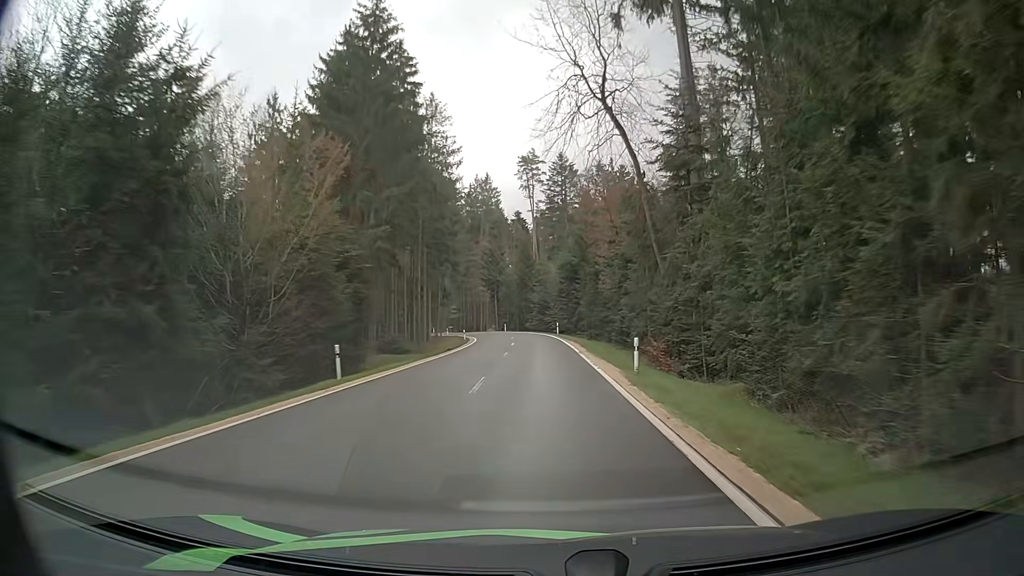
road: tertiary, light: Day
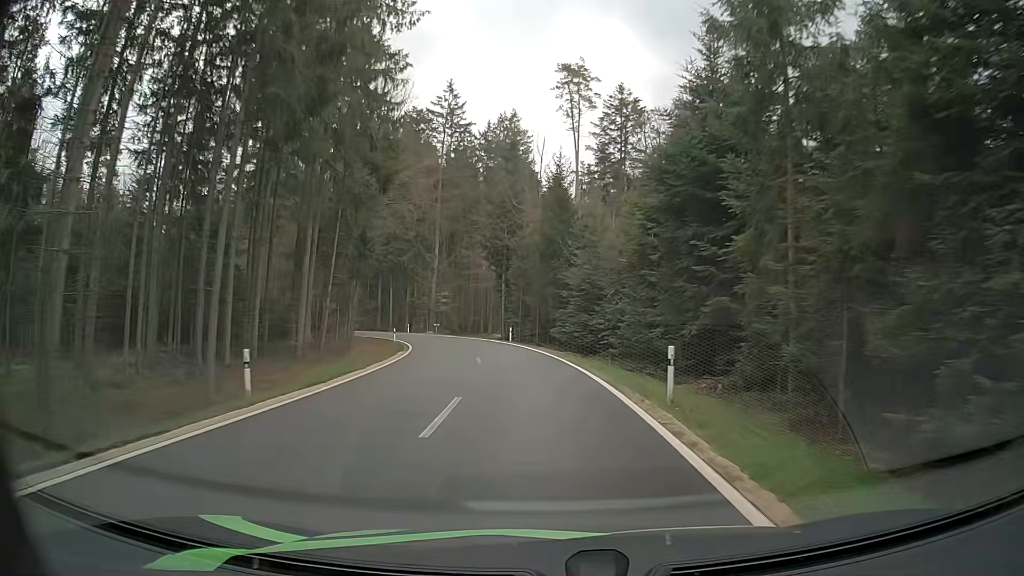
(-0.2, +40.6) m; -2°
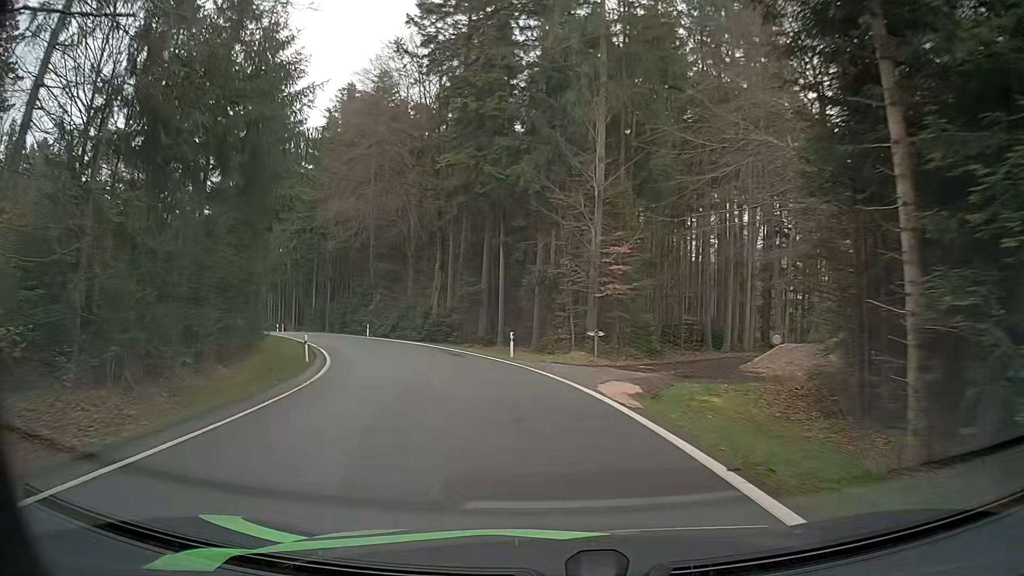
(-4.9, +44.5) m; -16°
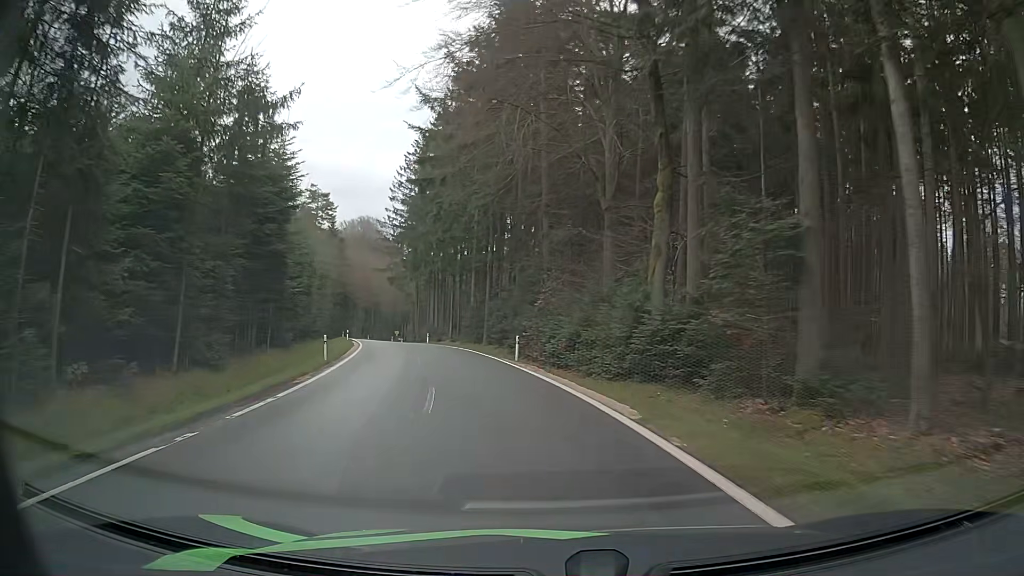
(-4.1, +25.5) m; -19°
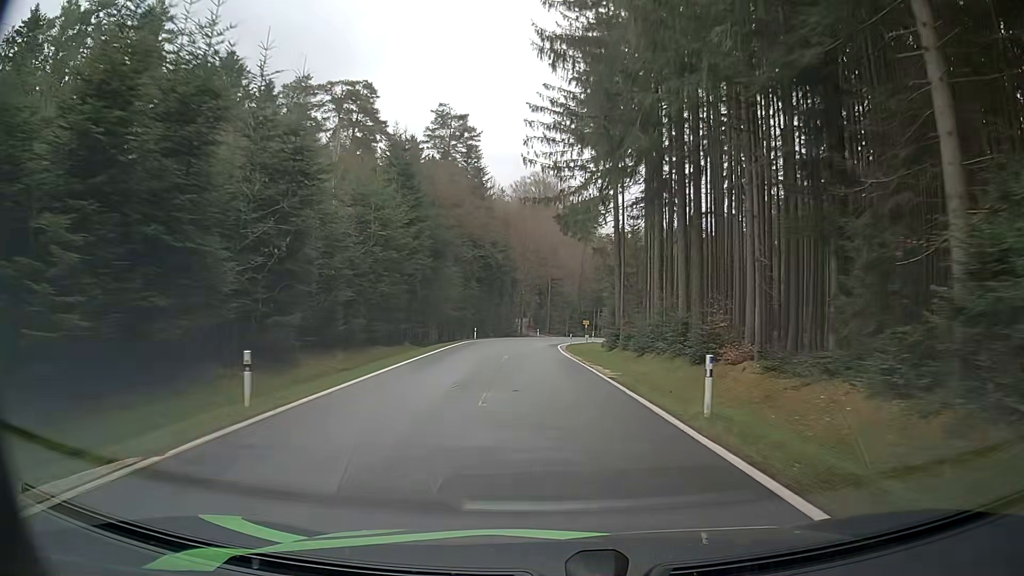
(-9.0, +47.0) m; -17°
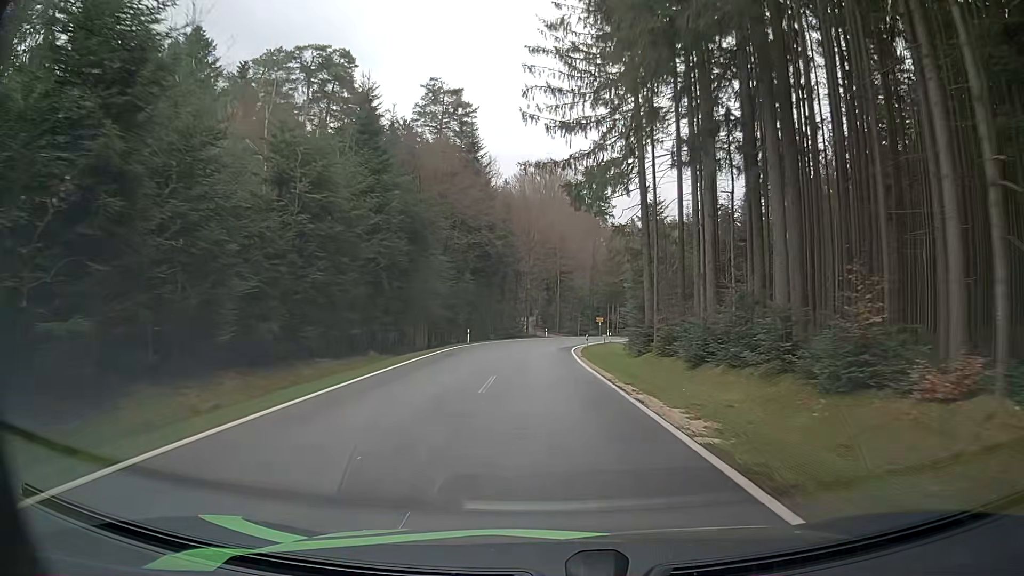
(0.0, +9.8) m; -1°
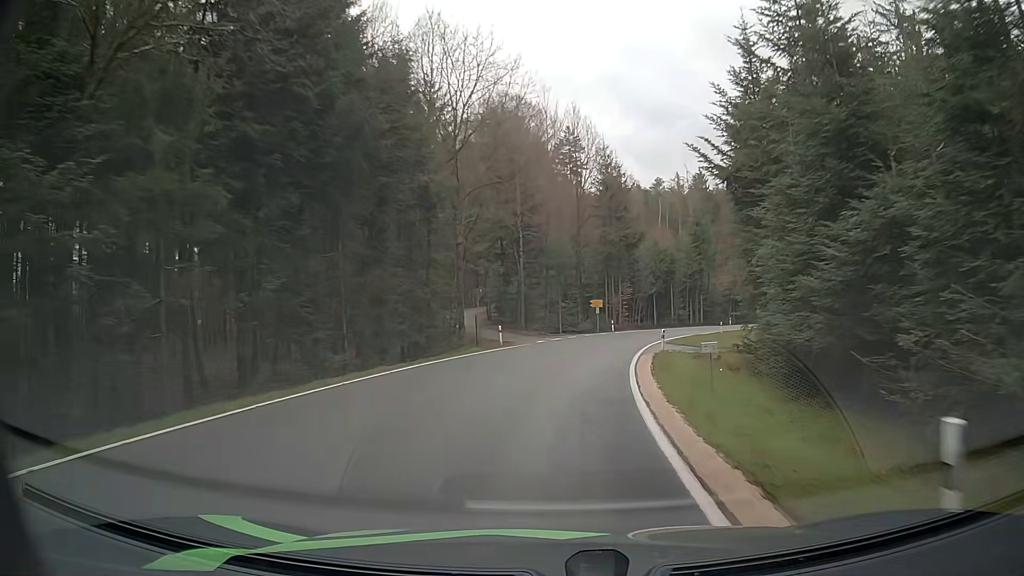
(+0.7, +38.2) m; +4°
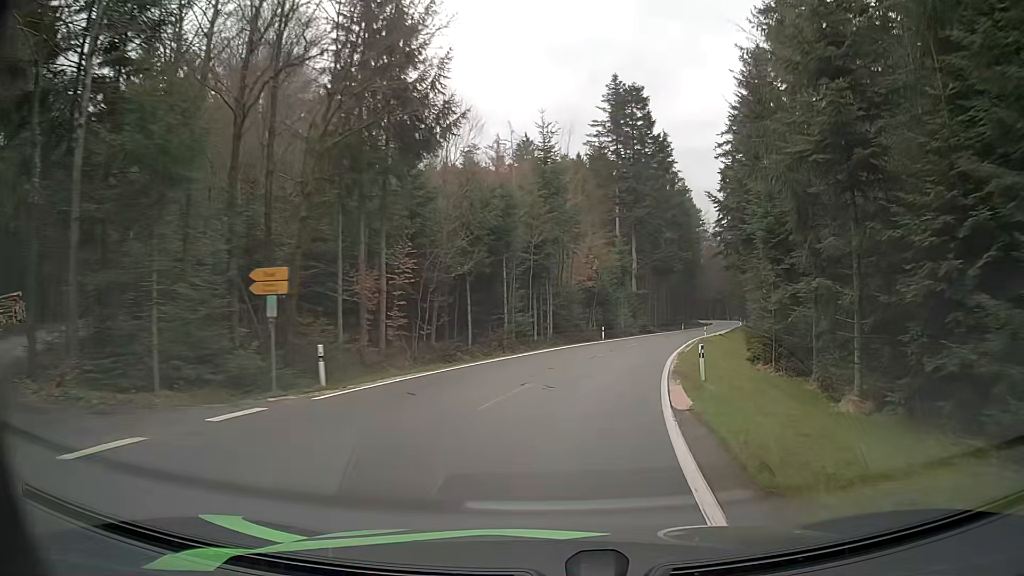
(+4.5, +36.6) m; +15°
(0, +10) (+2, +20) (+4, +30) (+7, +39) (+9, +49) (+13, +58) (+16, +68) (+19, +77) (+23, +87) (+26, +96) m
